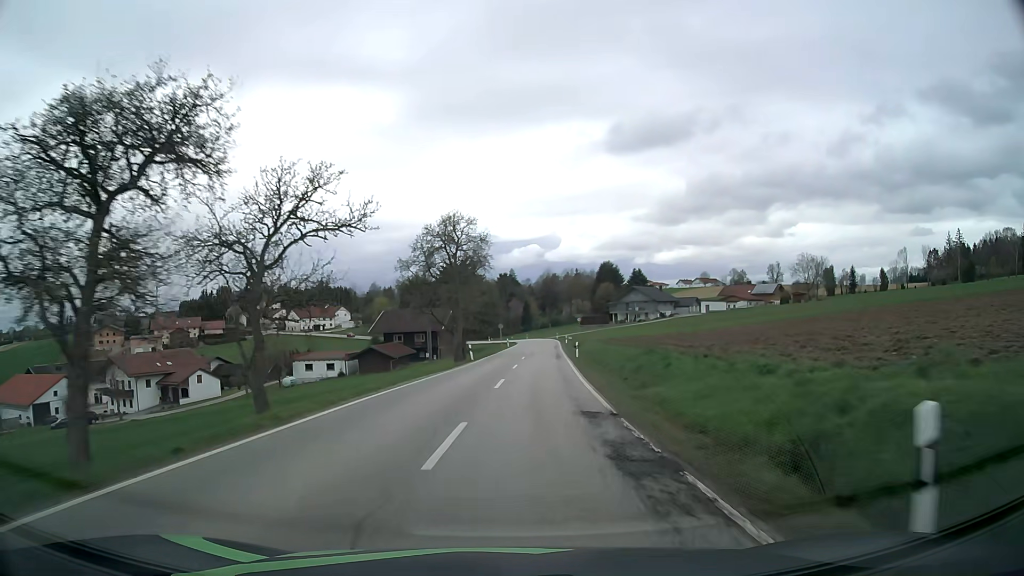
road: secondary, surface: asphalt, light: Day
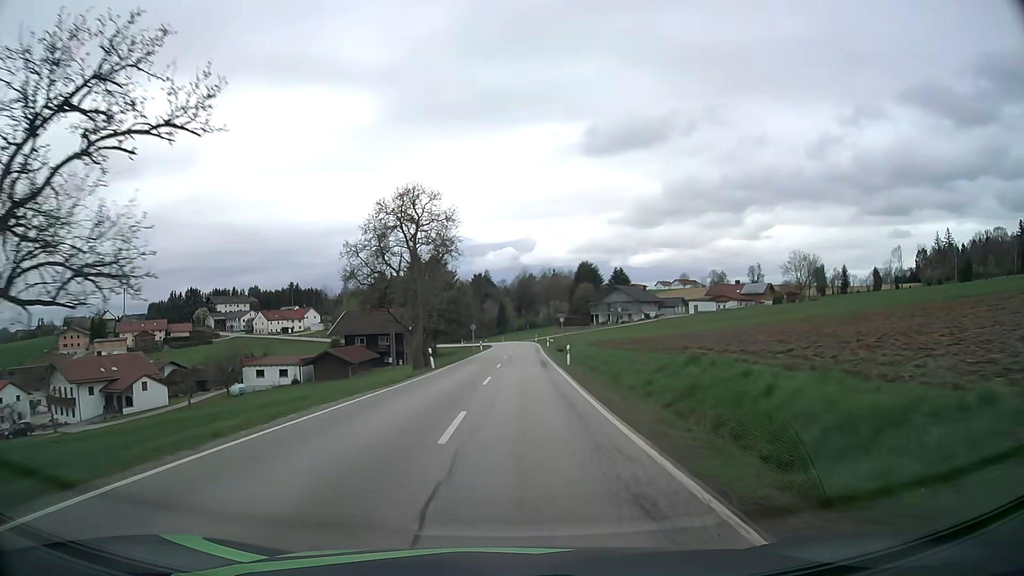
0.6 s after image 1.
(+0.2, +10.1) m; +3°
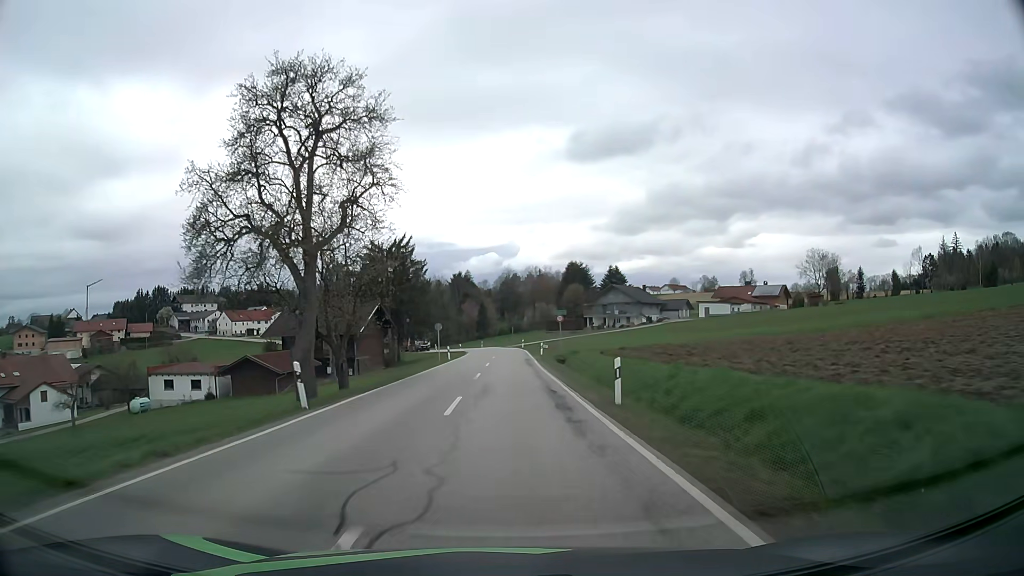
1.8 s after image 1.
(+0.3, +19.9) m; +1°
